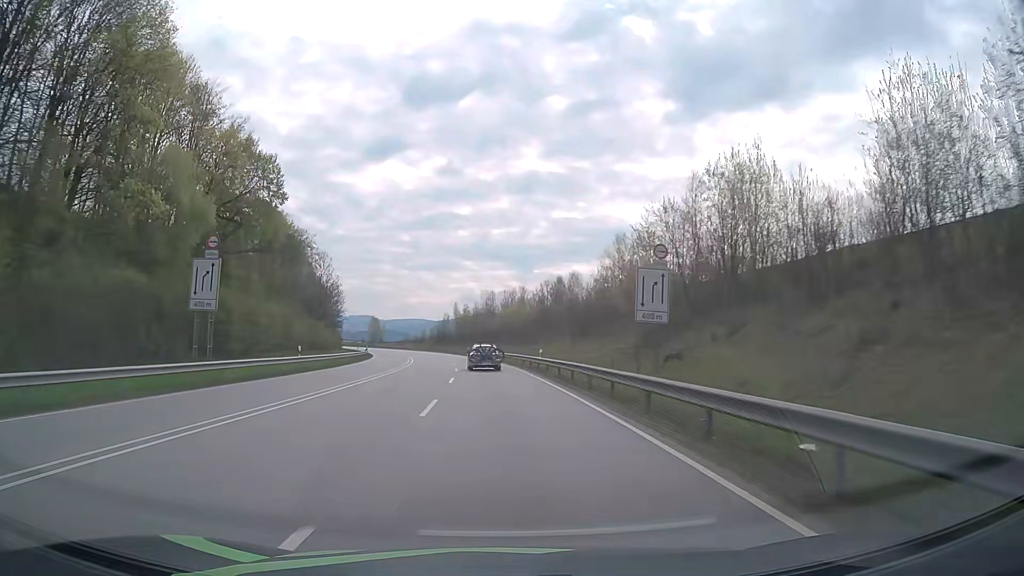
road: primary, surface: asphalt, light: Day
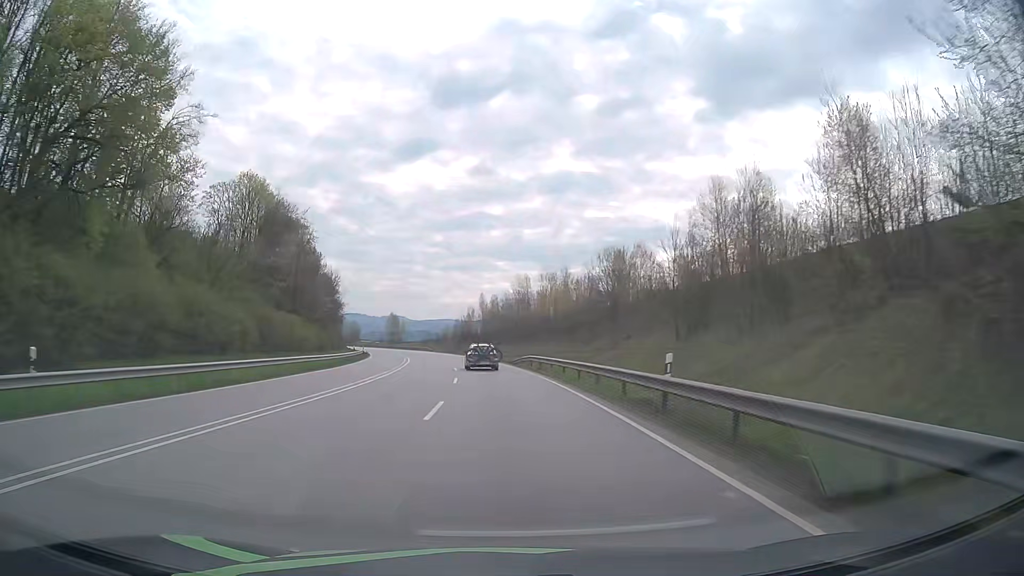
(-0.5, +24.6) m; -3°
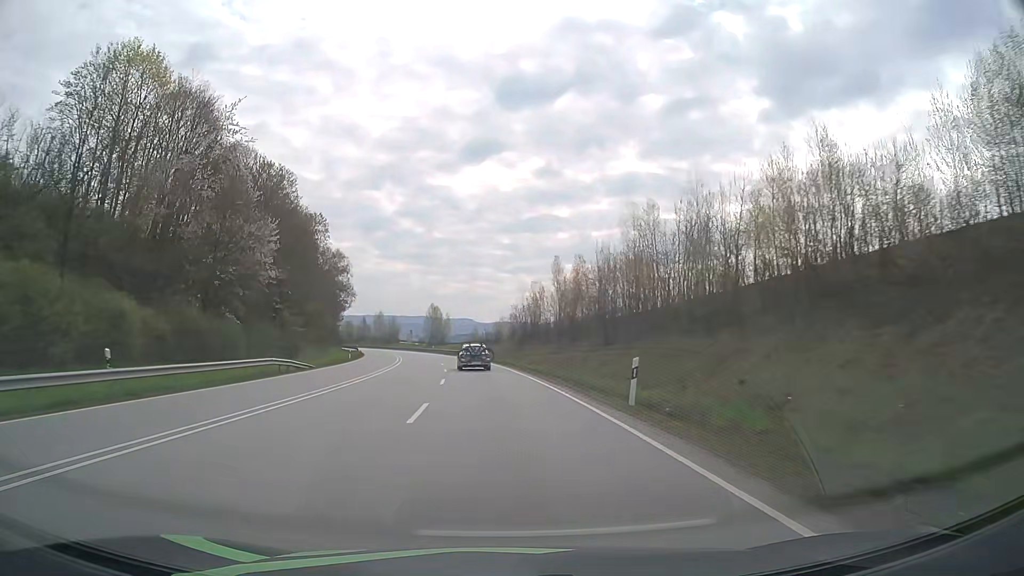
(-2.5, +48.9) m; -6°
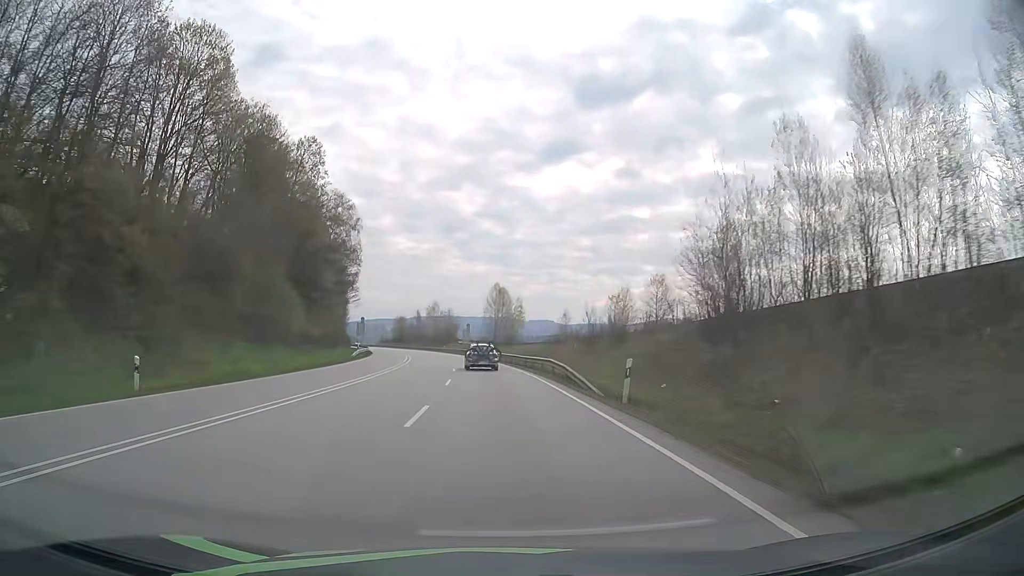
(-2.7, +48.8) m; -7°
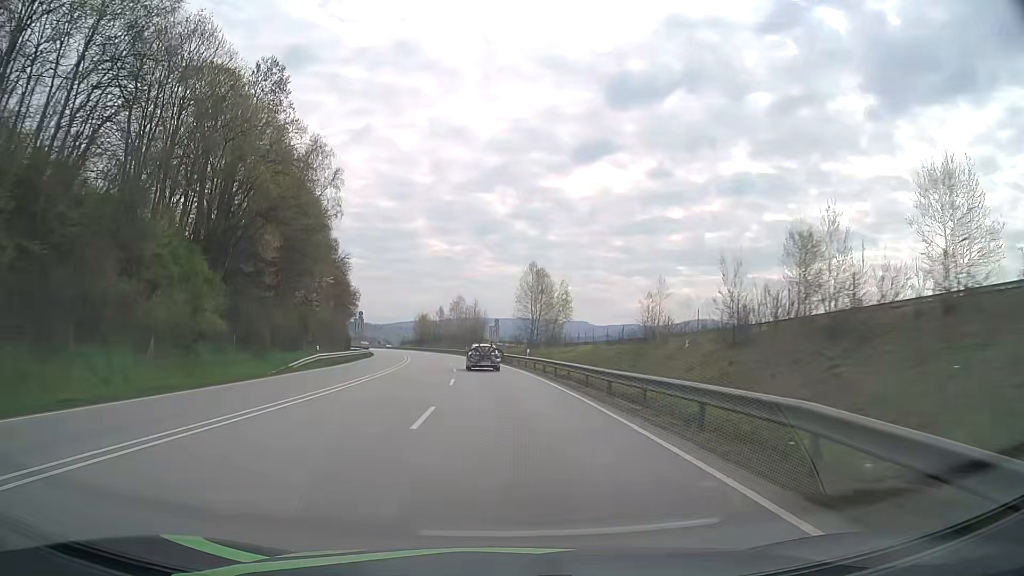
(-0.6, +24.3) m; -3°
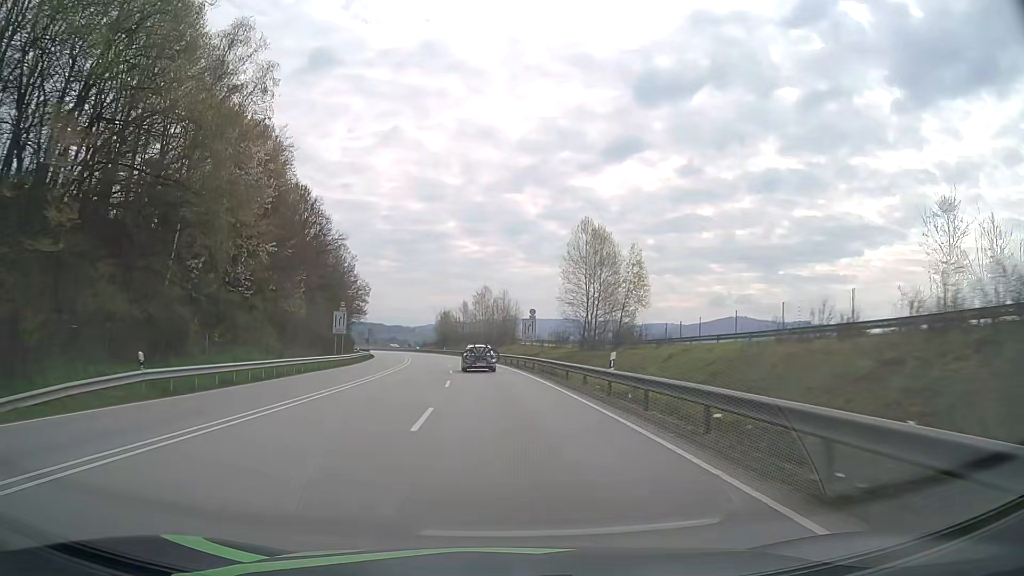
(-0.5, +24.2) m; -3°
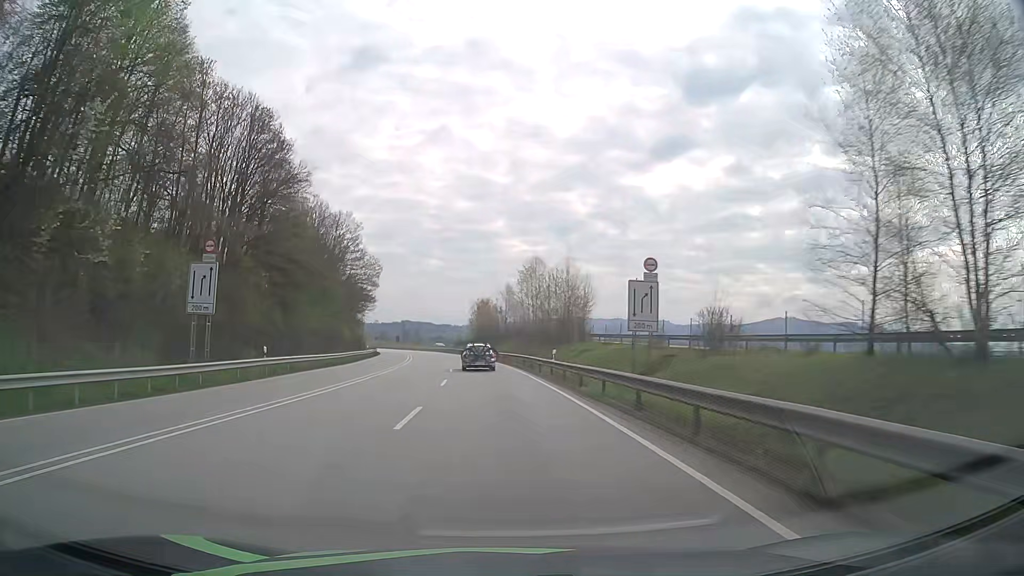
(-1.3, +36.1) m; -4°
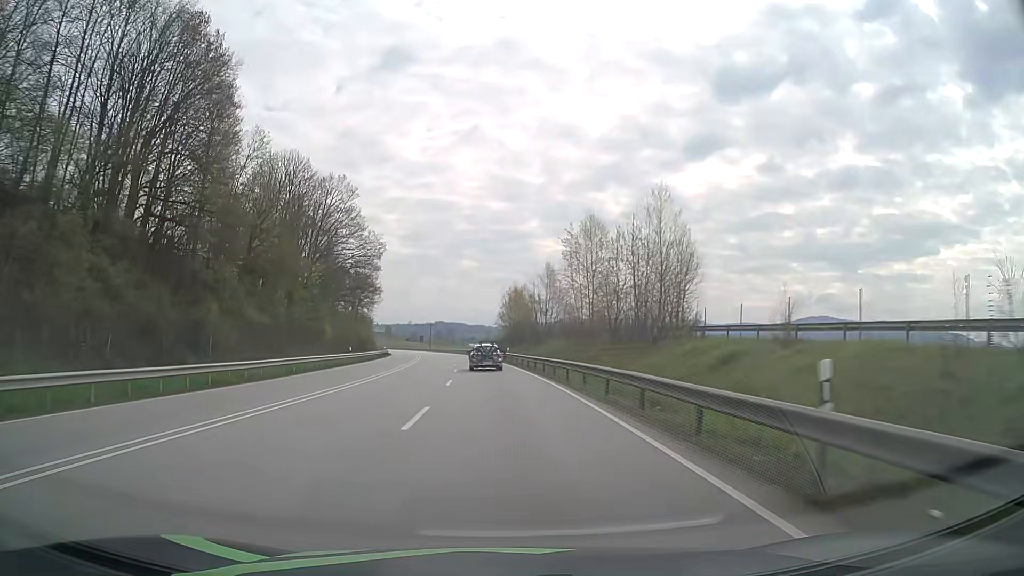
(-0.6, +24.0) m; -3°
(0, +10) (0, +20) (-1, +30) (-2, +40) (-2, +50) (-3, +60) (-4, +70) (-5, +80) (-7, +90) (-8, +100) m
